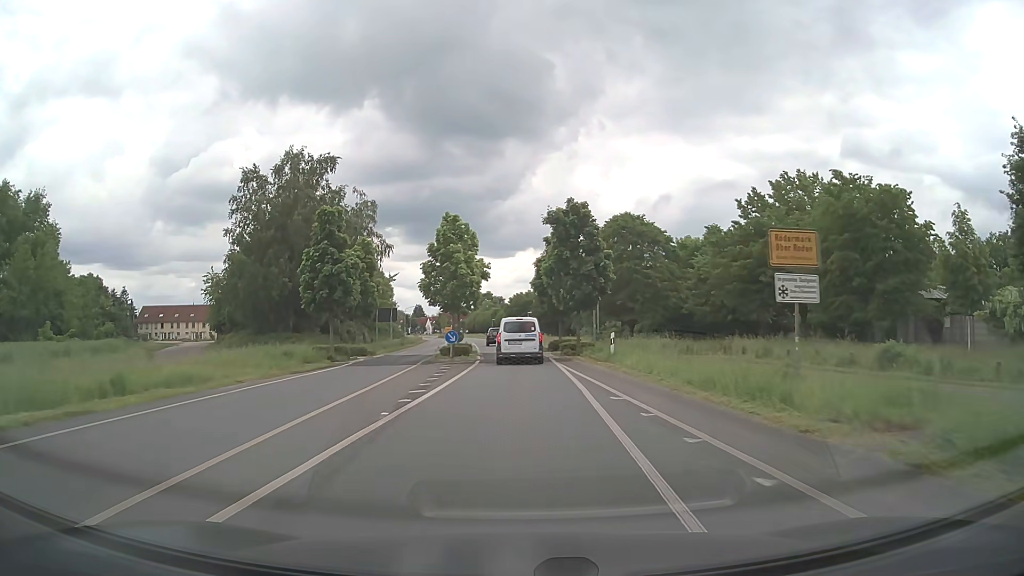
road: tertiary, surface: asphalt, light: Day
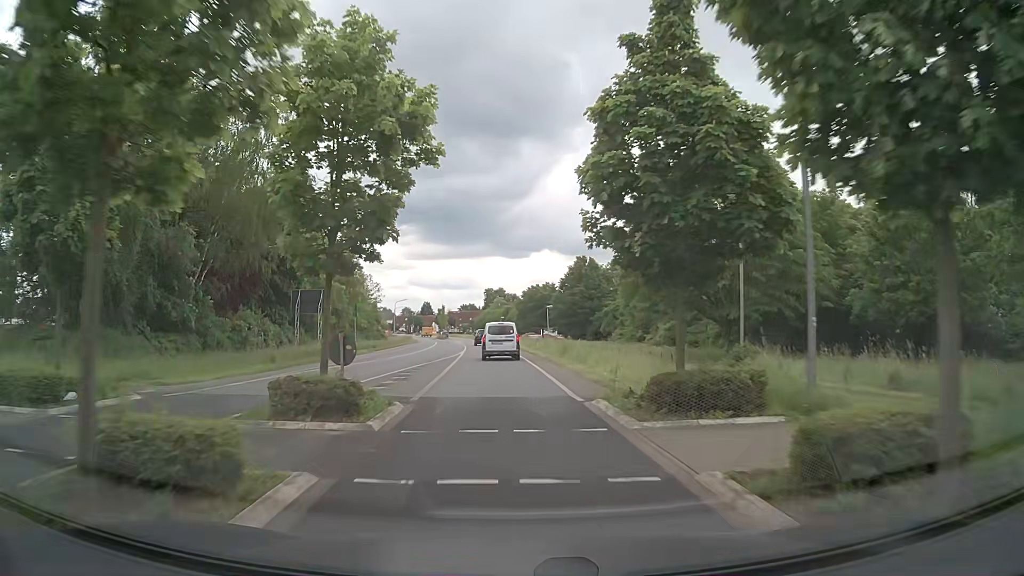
(+0.1, +27.9) m; -1°
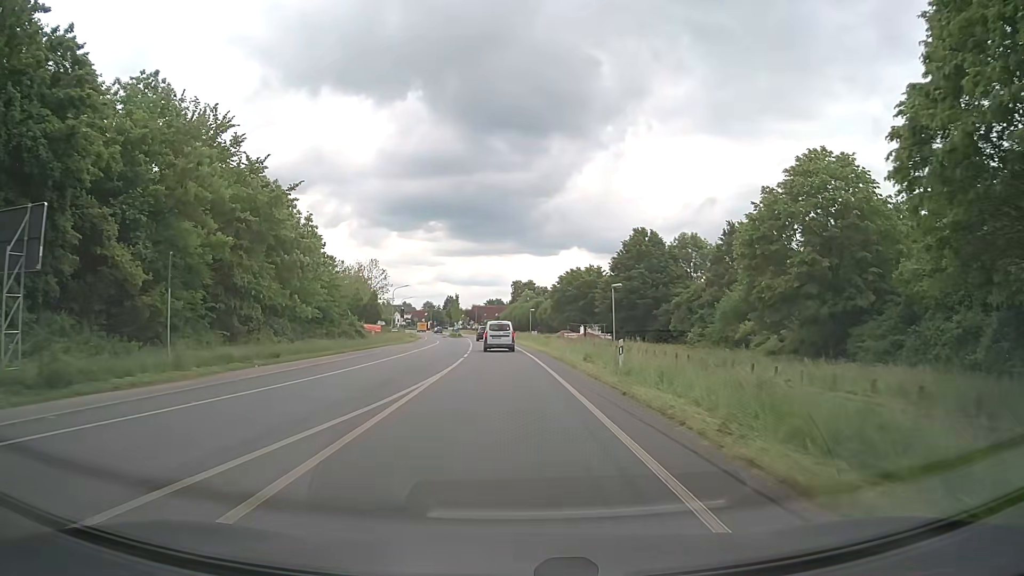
(-0.6, +28.8) m; -3°
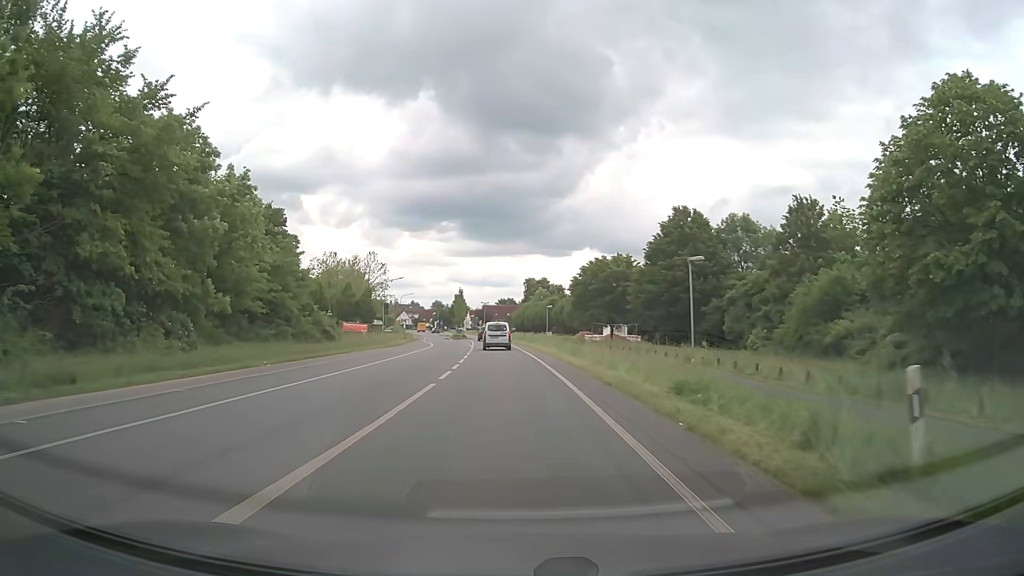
(-0.1, +14.9) m; -1°
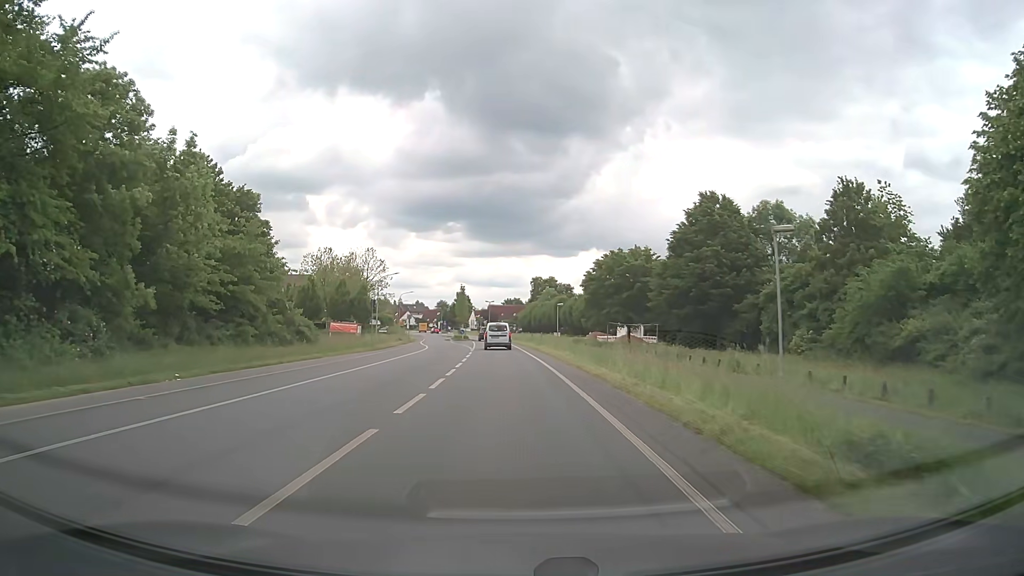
(0.0, +7.6) m; -1°
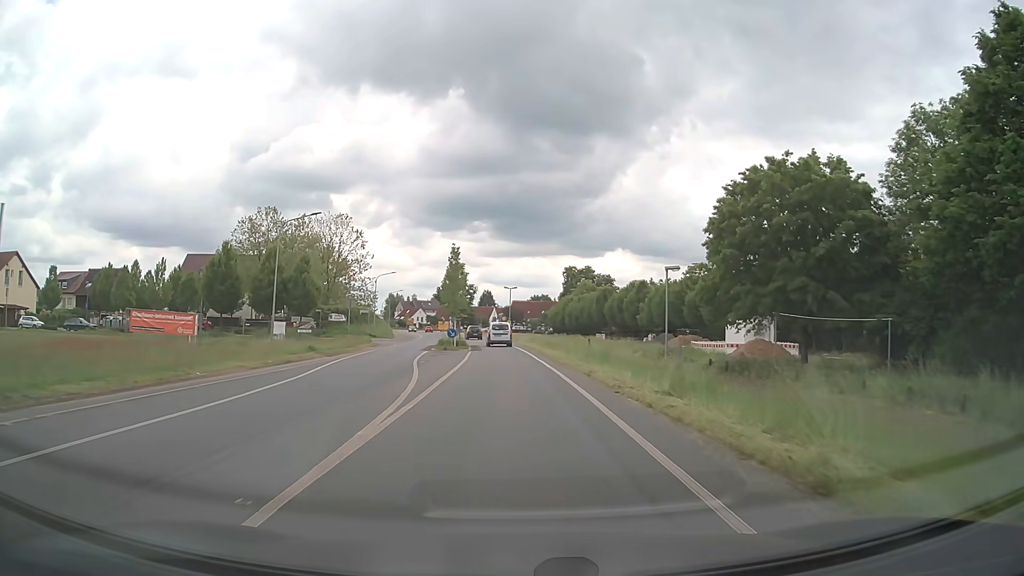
(-0.8, +39.0) m; -2°
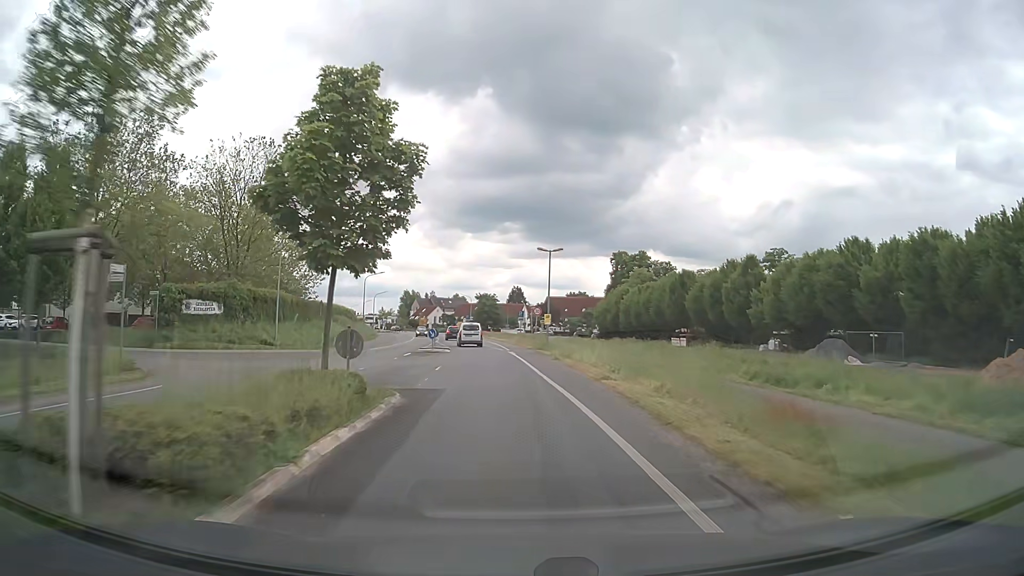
(-0.8, +40.1) m; -3°
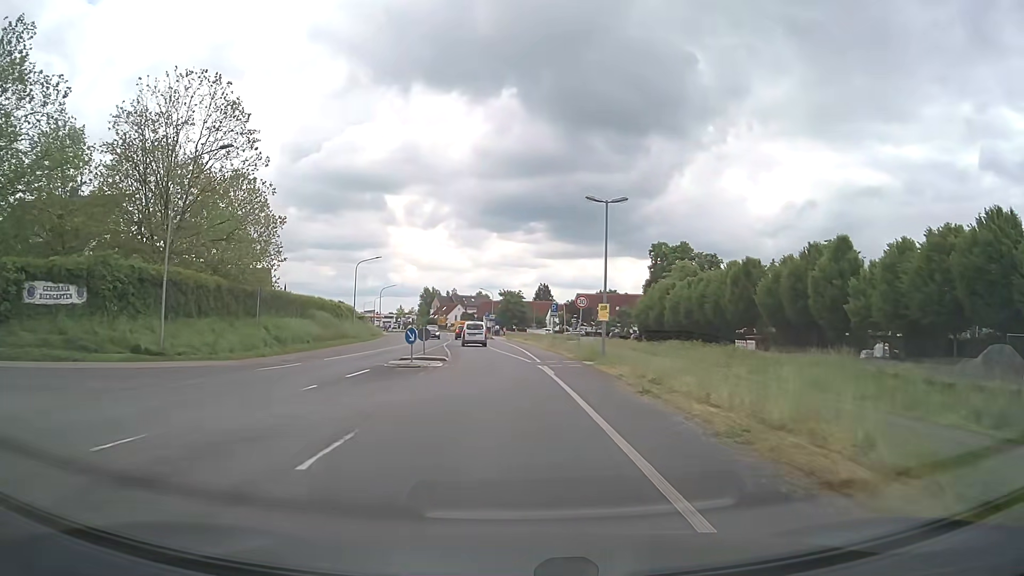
(-0.3, +16.1) m; -2°
